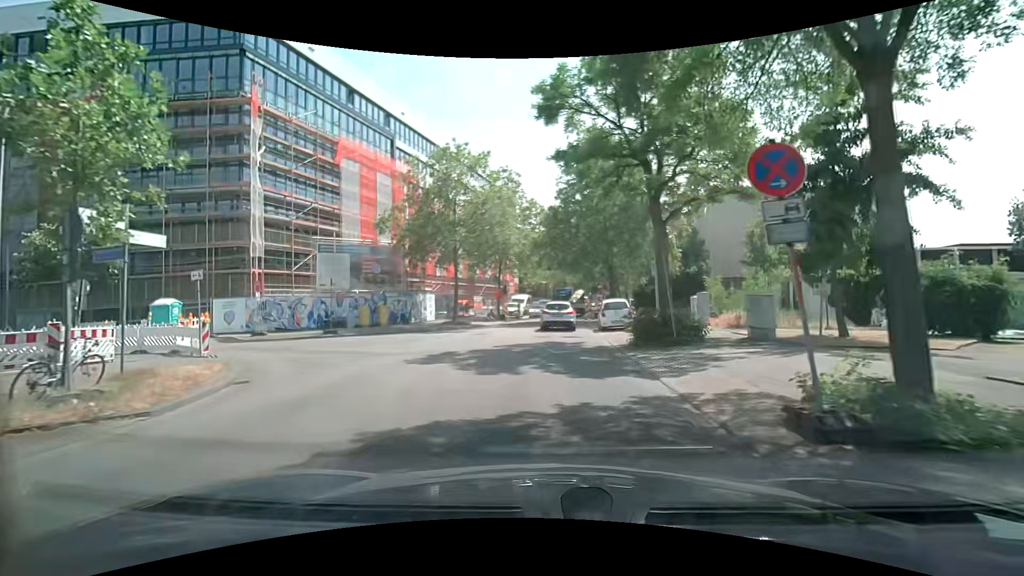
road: unclassified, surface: asphalt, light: Day
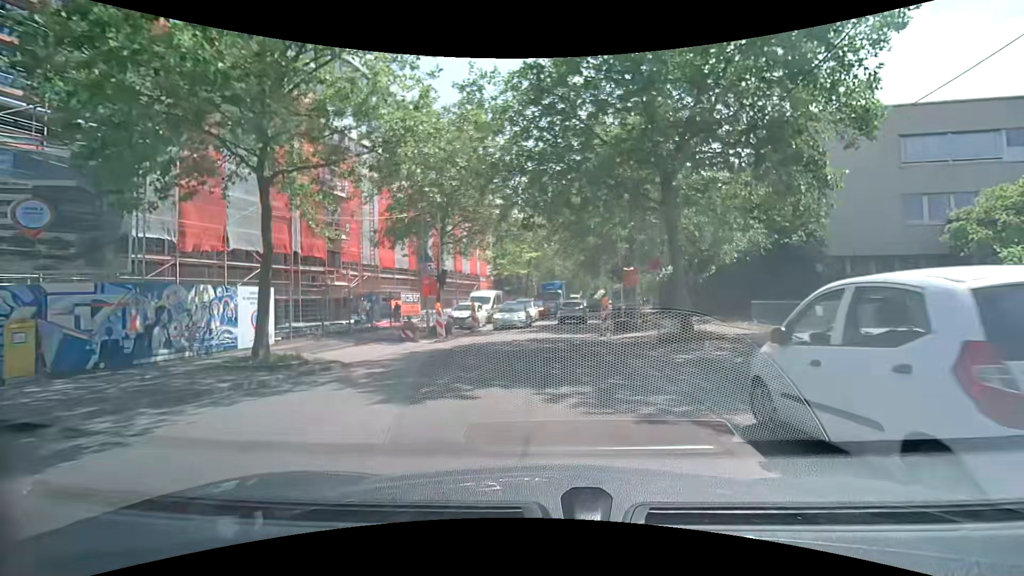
(+0.5, +21.9) m; +2°
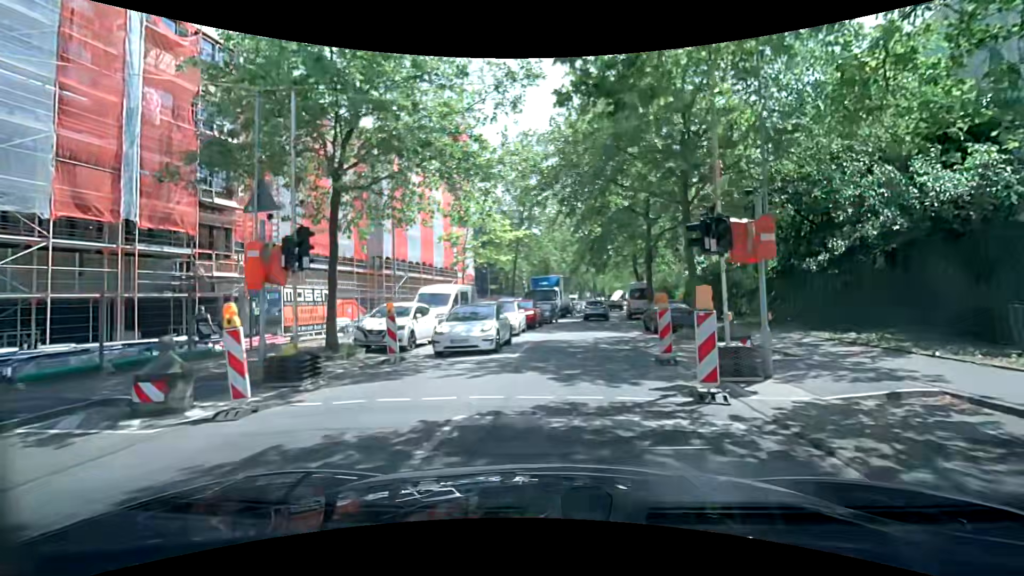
(0.0, +13.4) m; +1°
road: tertiary
(0, +10) (+1, +20) (+3, +30) (+4, +40) (+6, +50) (+7, +59) (+9, +69) (+11, +79) (+13, +89) (+15, +99) m
